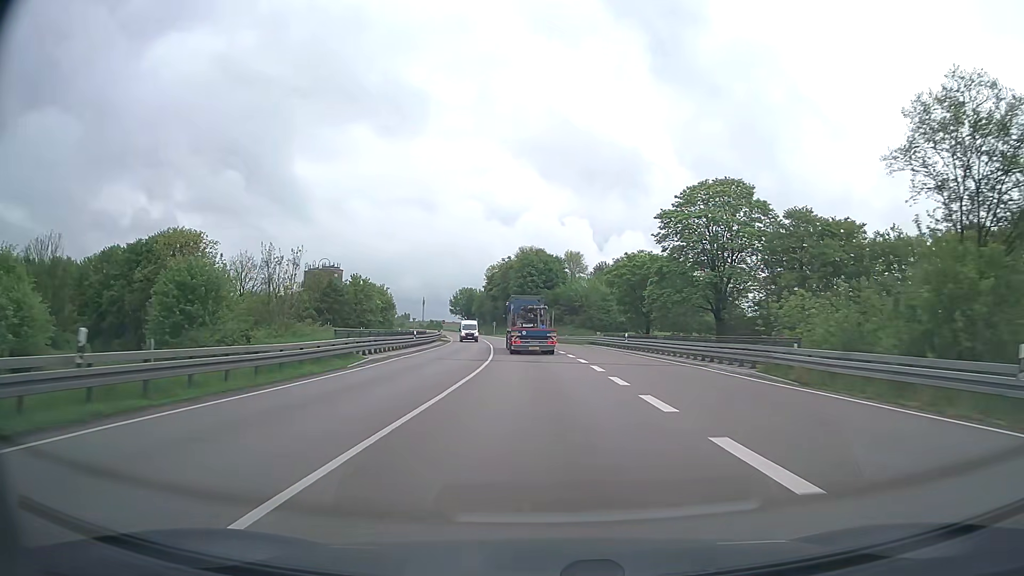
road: trunk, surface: asphalt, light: Day
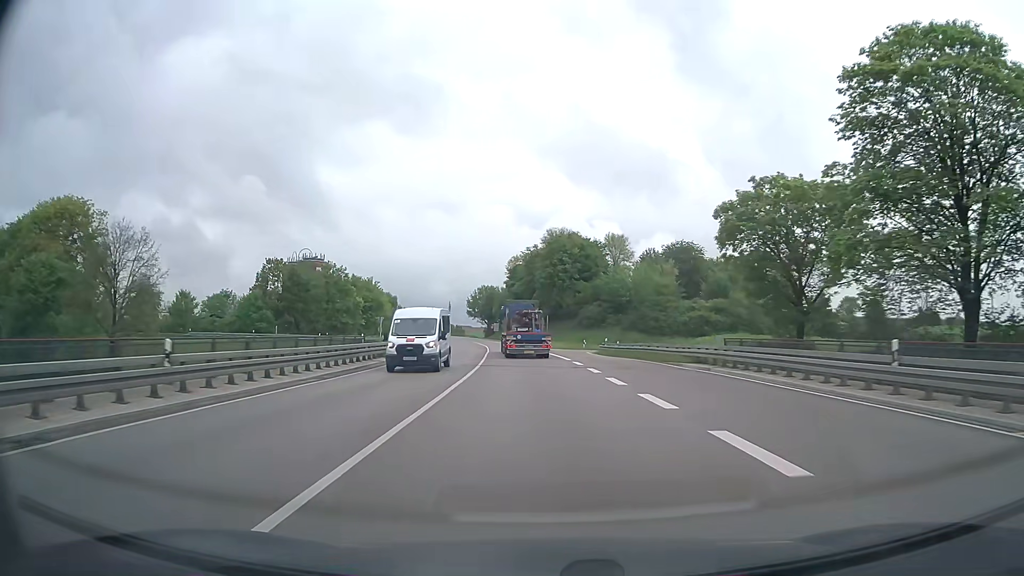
(-0.8, +35.3) m; -3°
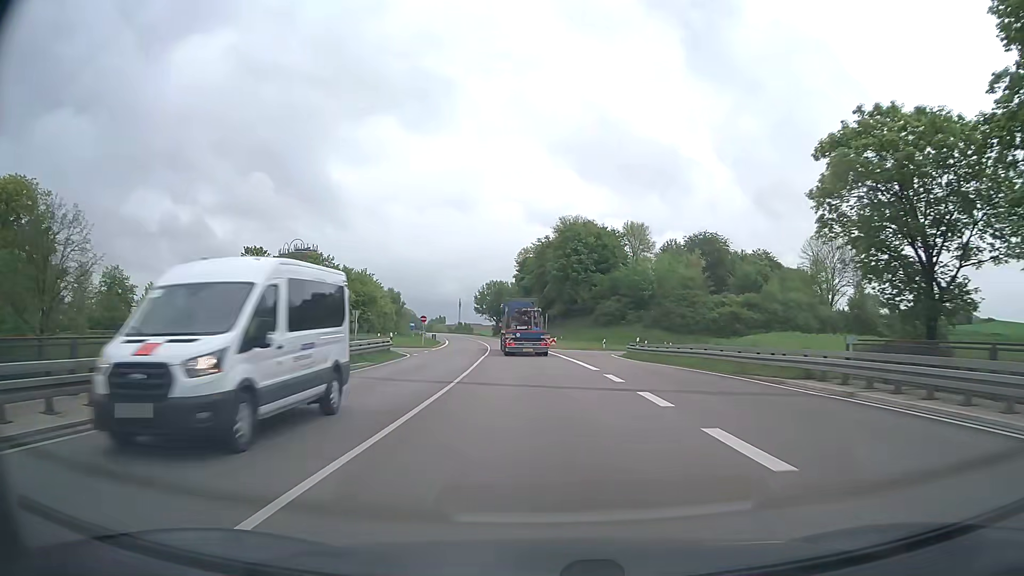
(-0.1, +11.7) m; -1°
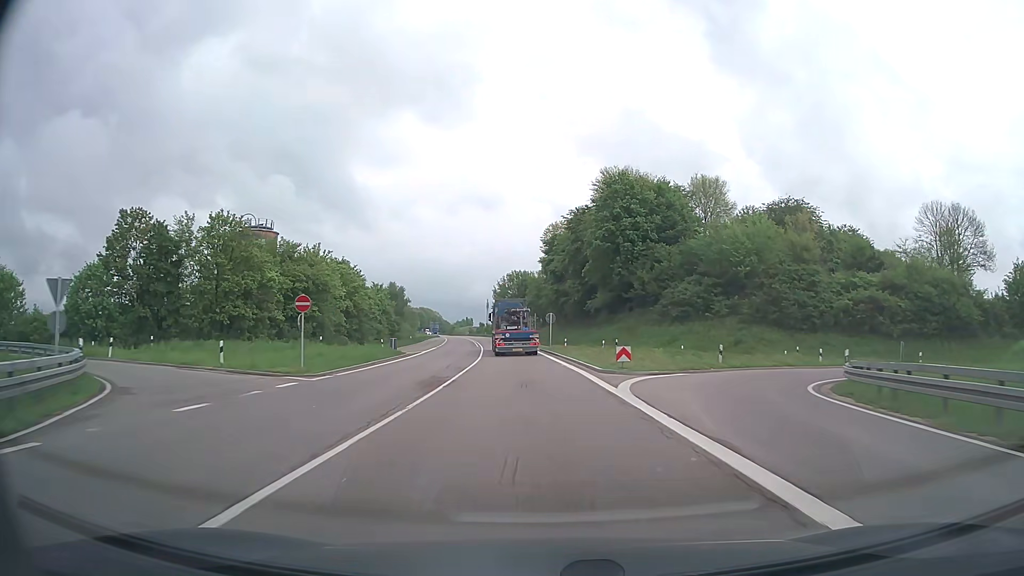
(-0.6, +35.3) m; -2°
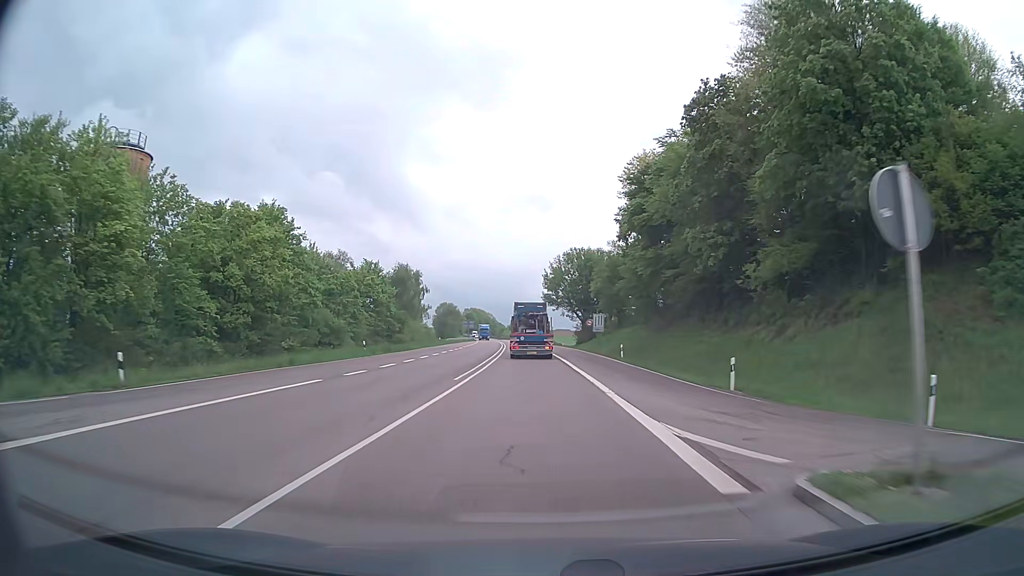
(-2.0, +47.5) m; -5°
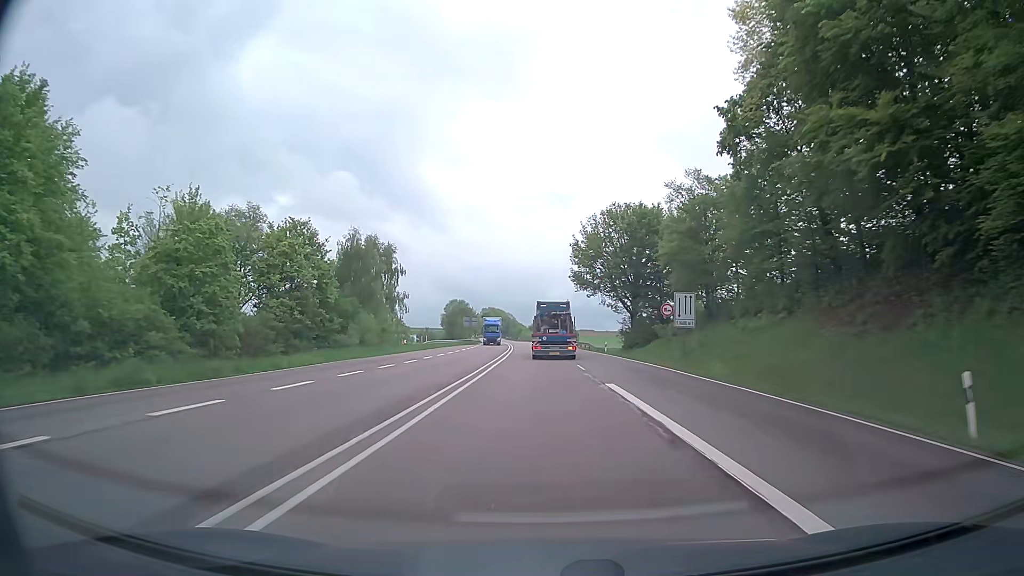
(-0.8, +37.6) m; -2°
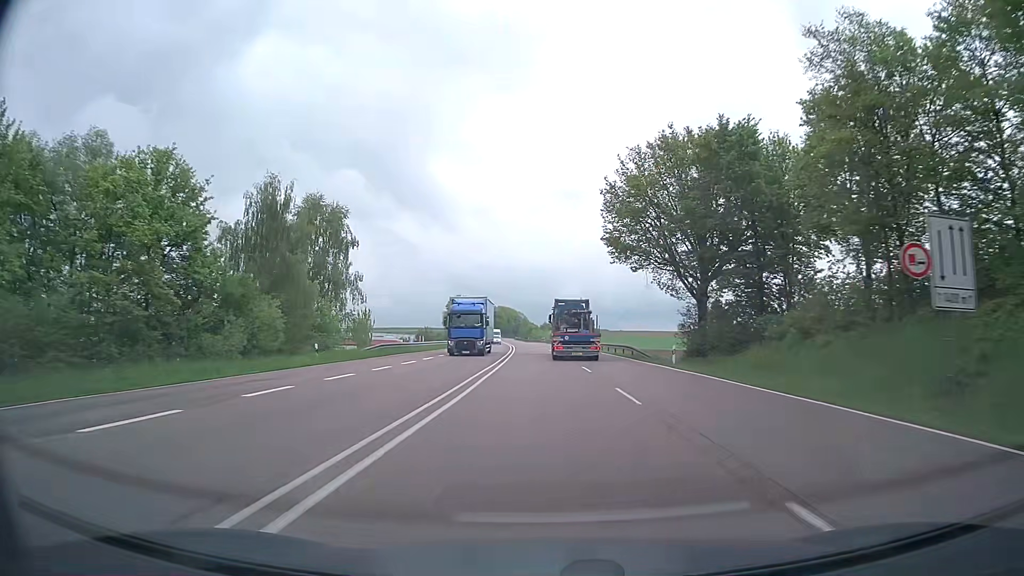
(-0.2, +26.4) m; -1°
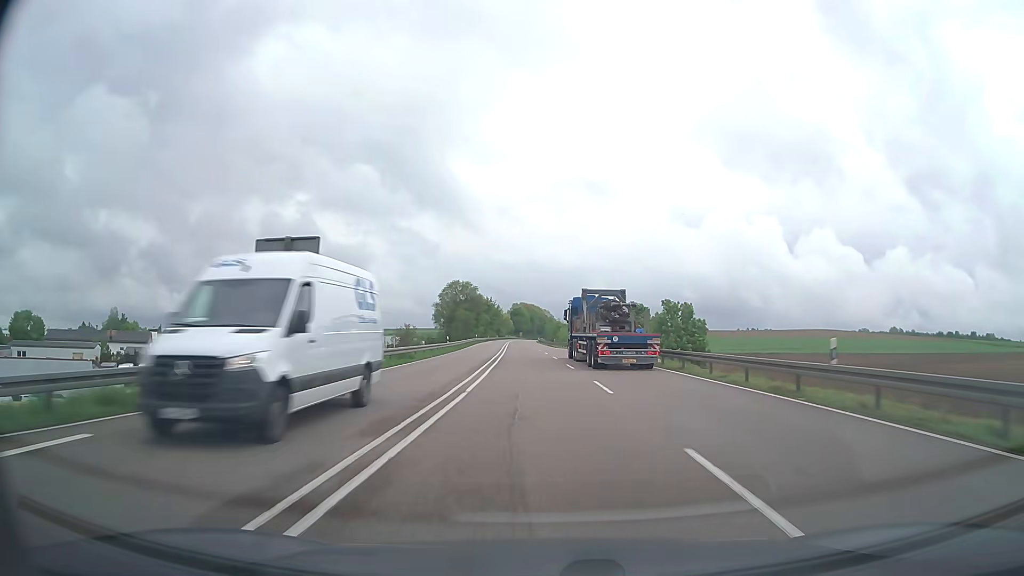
(-1.1, +69.9) m; -2°
(0, +10) (0, +20) (0, +30) (-1, +40) (-1, +50) (-1, +60) (-2, +70) (-2, +80) (-3, +90) (-3, +100) m
